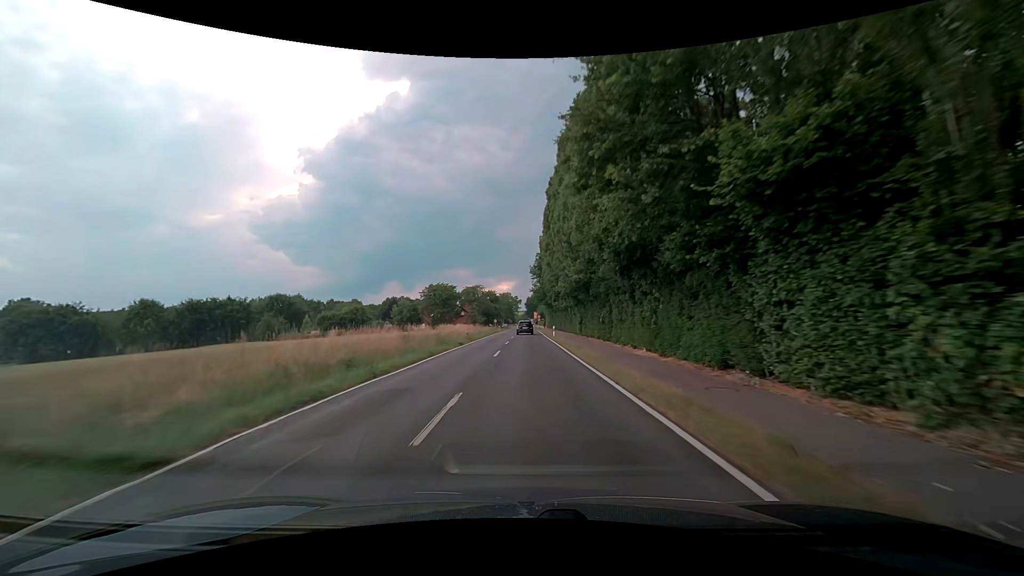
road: secondary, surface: asphalt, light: Day
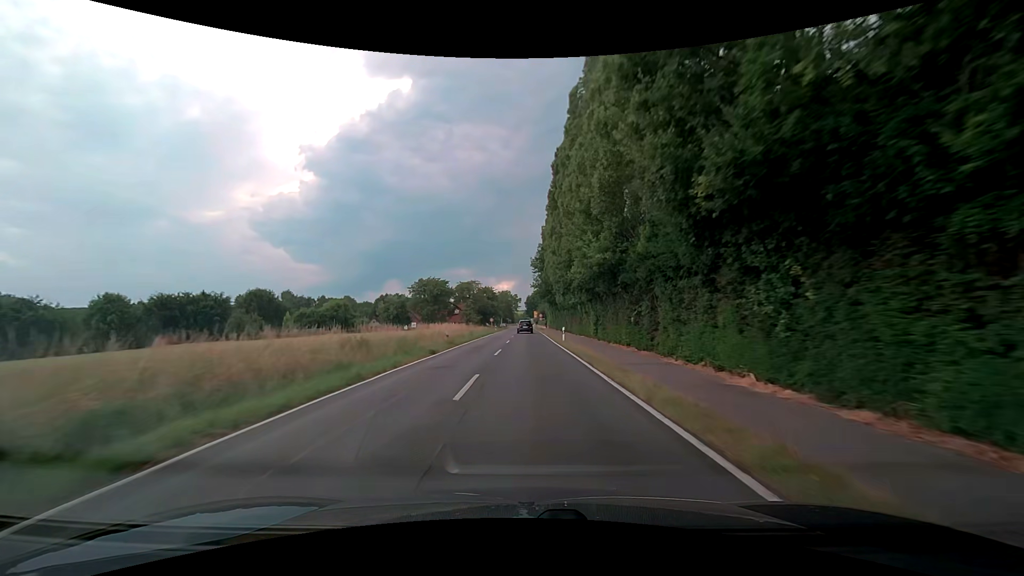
(0.0, +10.9) m; 0°
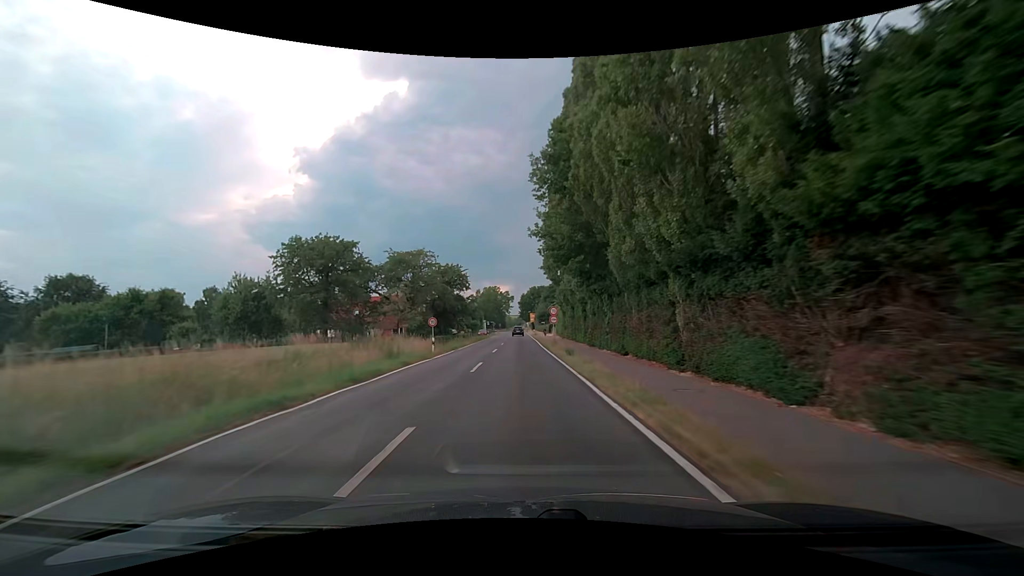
(+0.2, +53.2) m; 0°
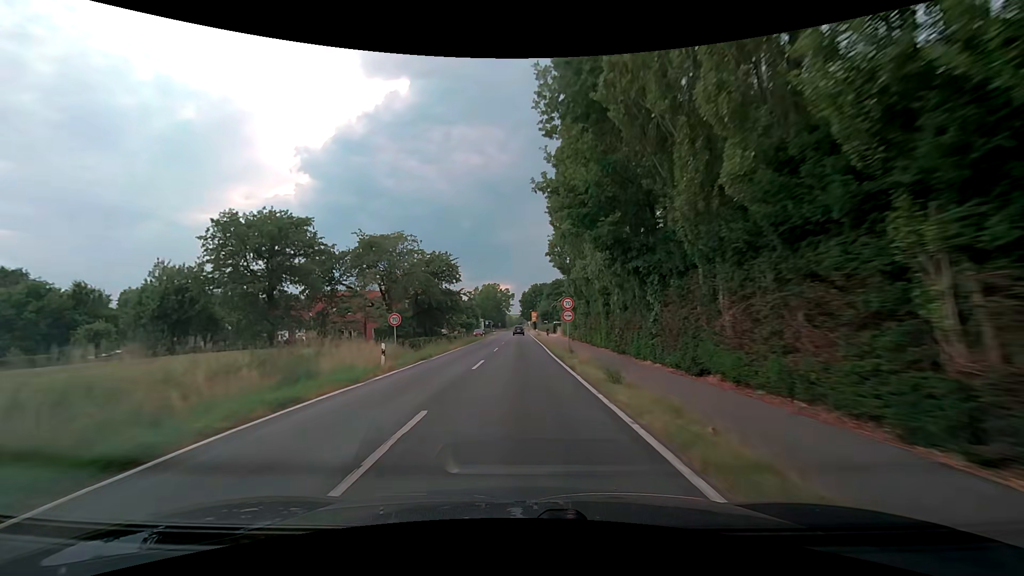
(0.0, +10.9) m; 0°
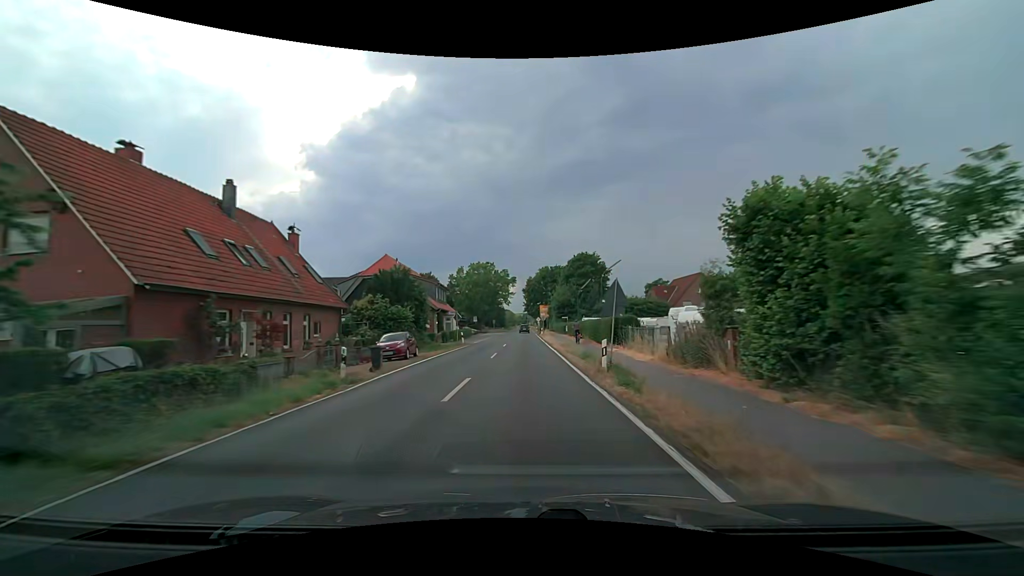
(-0.2, +55.0) m; 0°
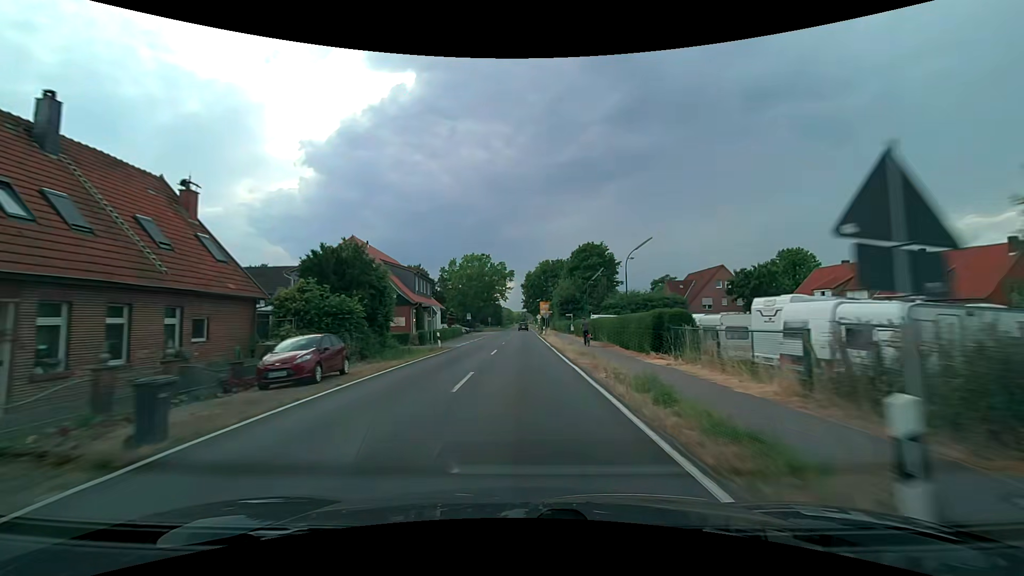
(0.0, +11.0) m; 0°
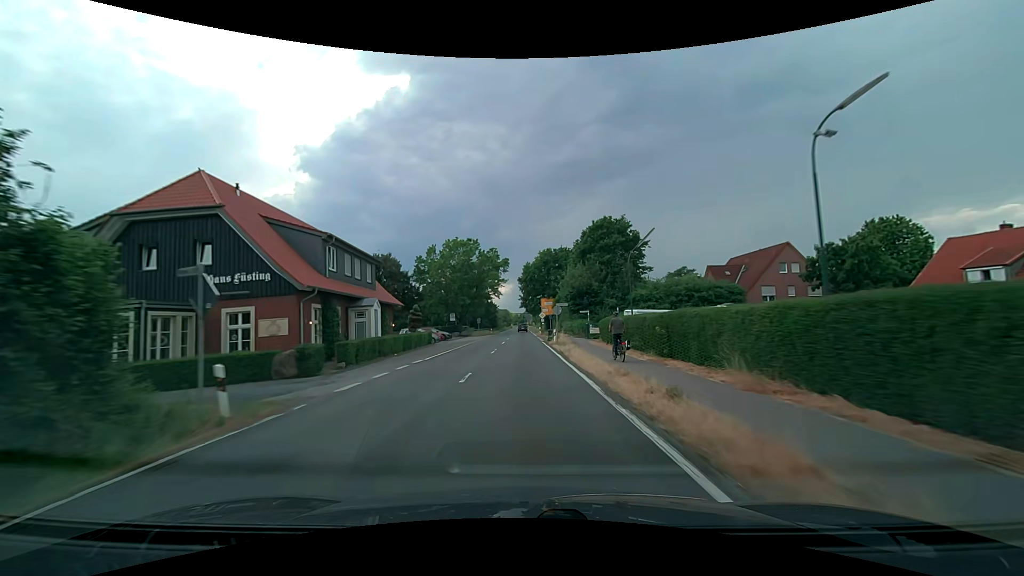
(-0.1, +21.9) m; 0°
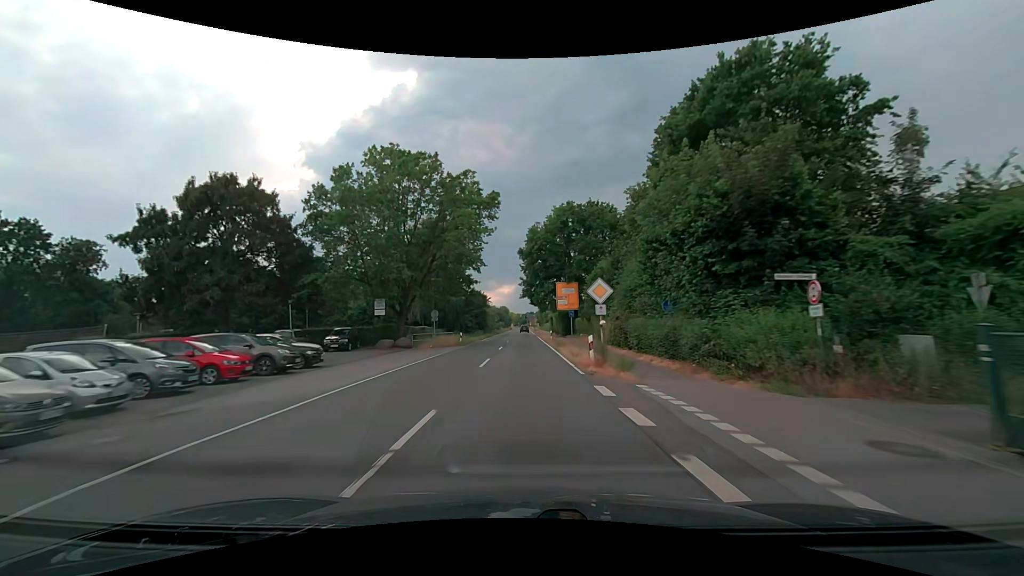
(-0.1, +43.8) m; 0°
(0, +10) (0, +20) (0, +30) (0, +40) (0, +50) (0, +60) (0, +70) (0, +80) (+1, +90) (+1, +100) m
